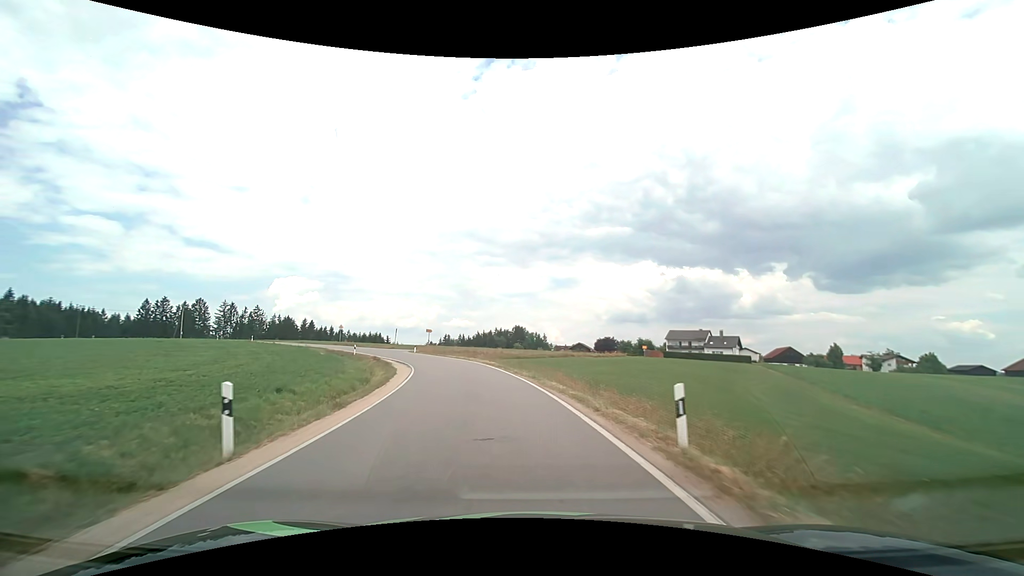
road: tertiary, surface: asphalt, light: Day
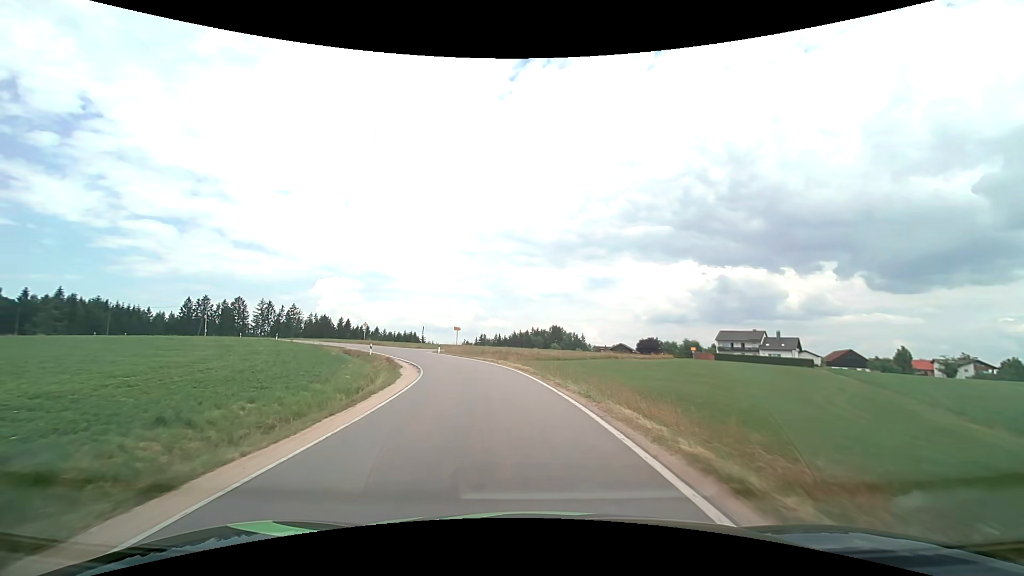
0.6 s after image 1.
(-0.3, +7.0) m; -4°
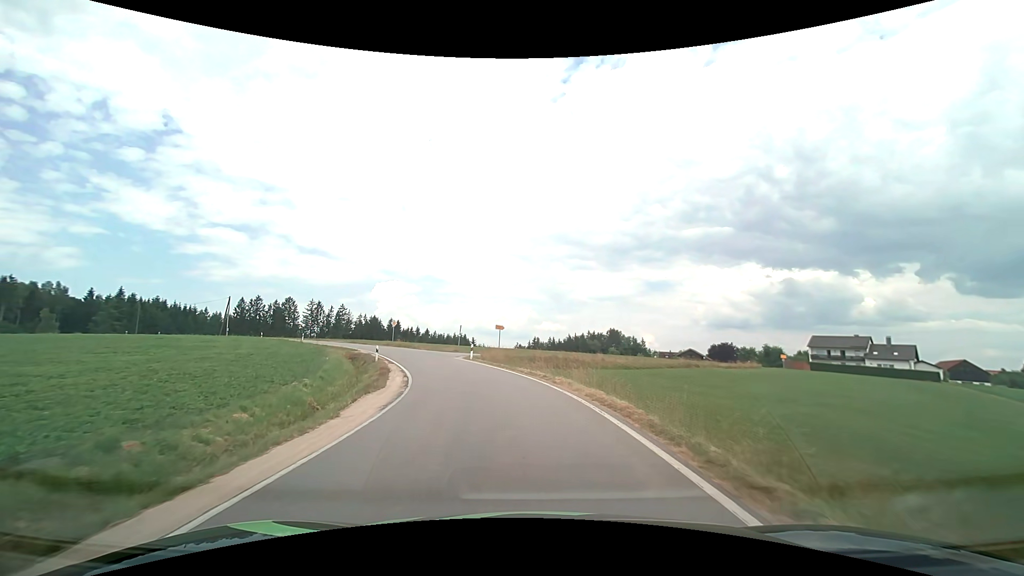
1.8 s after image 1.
(-0.8, +13.0) m; -6°
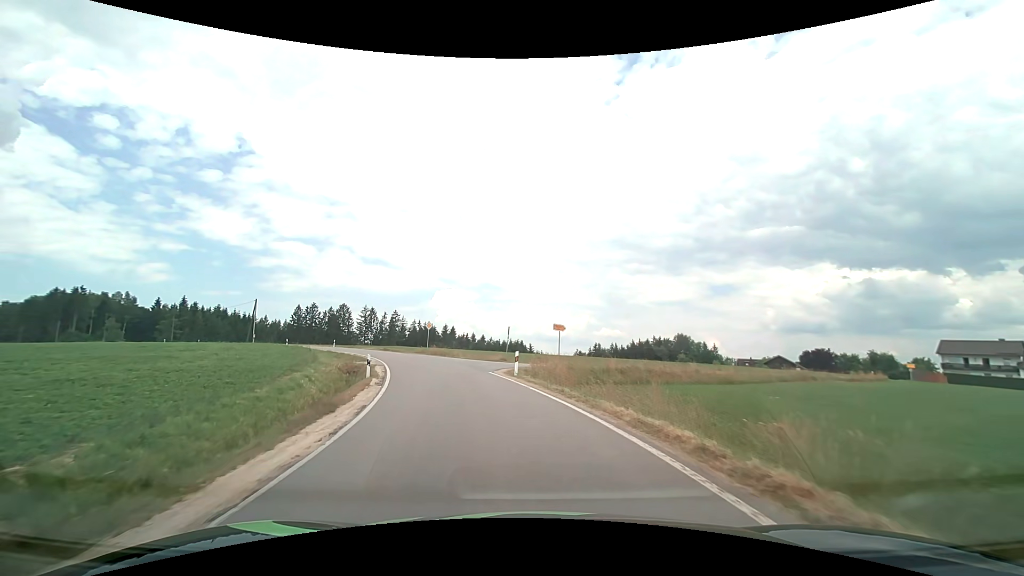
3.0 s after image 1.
(-0.6, +12.2) m; -6°
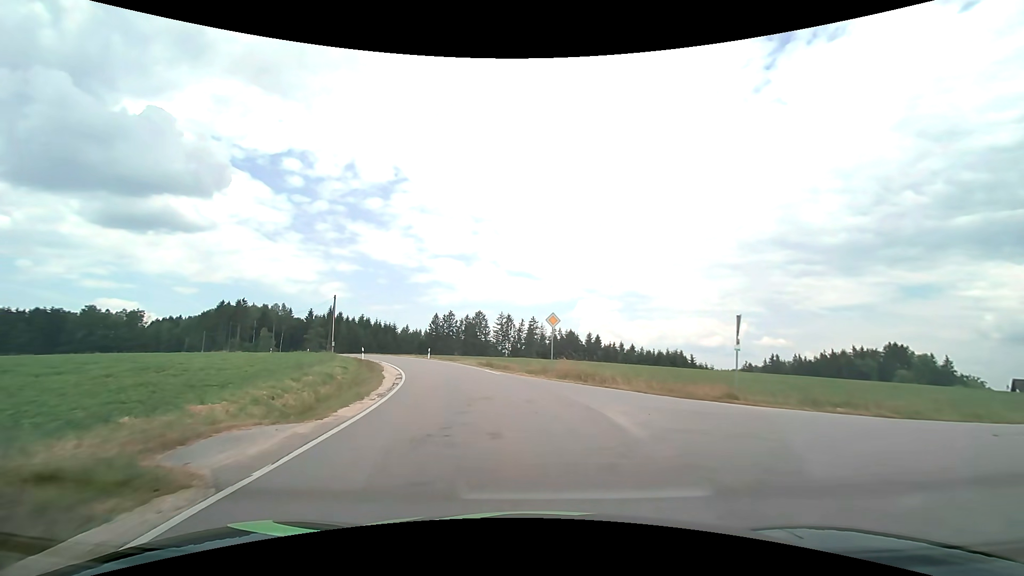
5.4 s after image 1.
(-3.4, +23.9) m; -16°
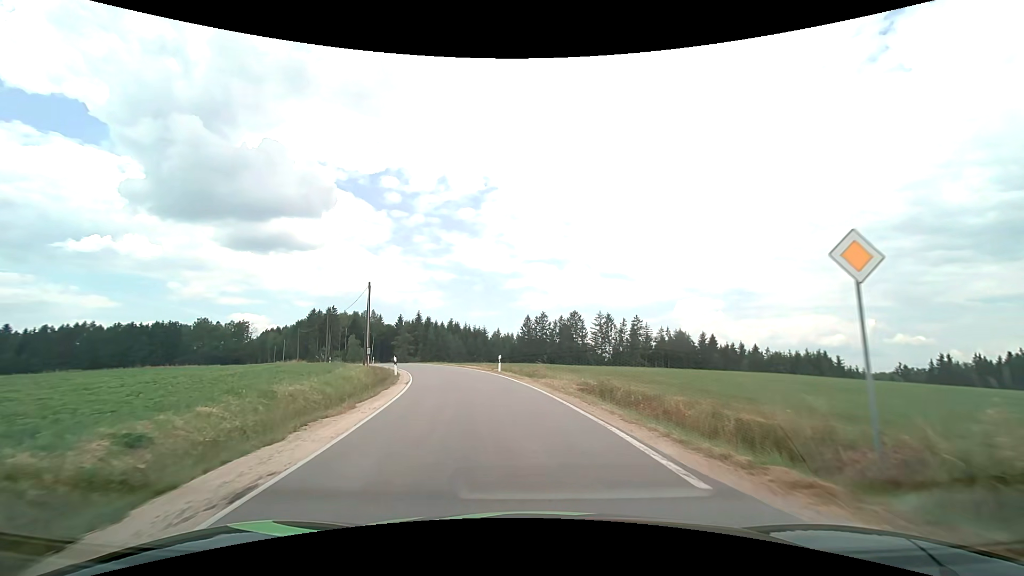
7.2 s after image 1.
(-1.9, +18.1) m; -11°
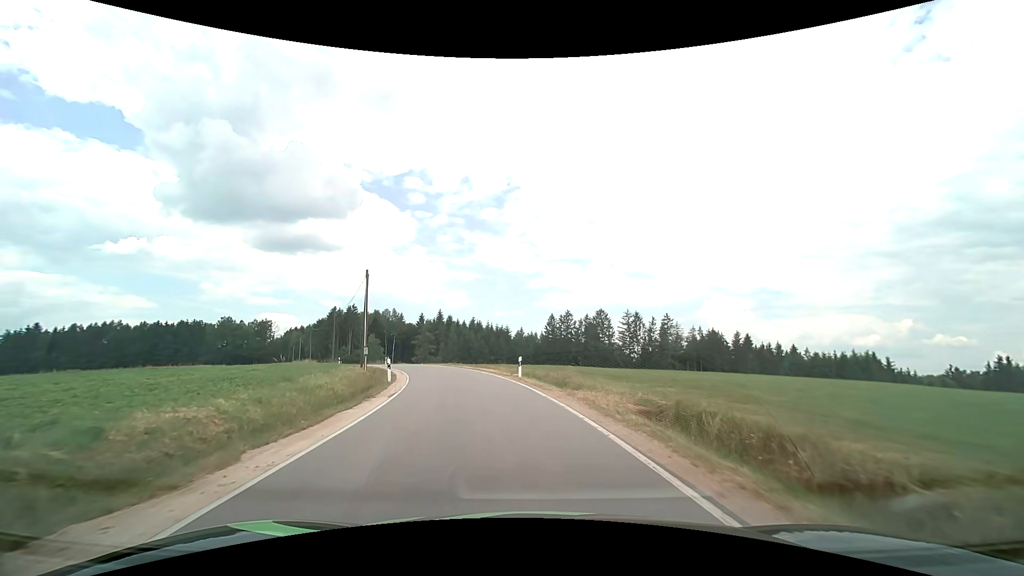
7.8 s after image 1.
(-0.2, +6.1) m; -3°
